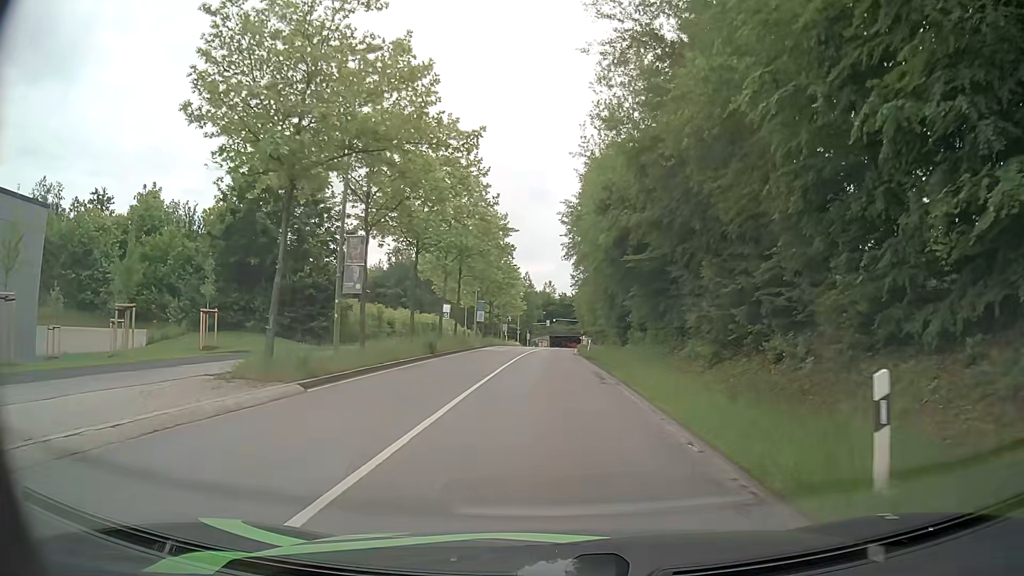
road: secondary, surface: asphalt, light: Day
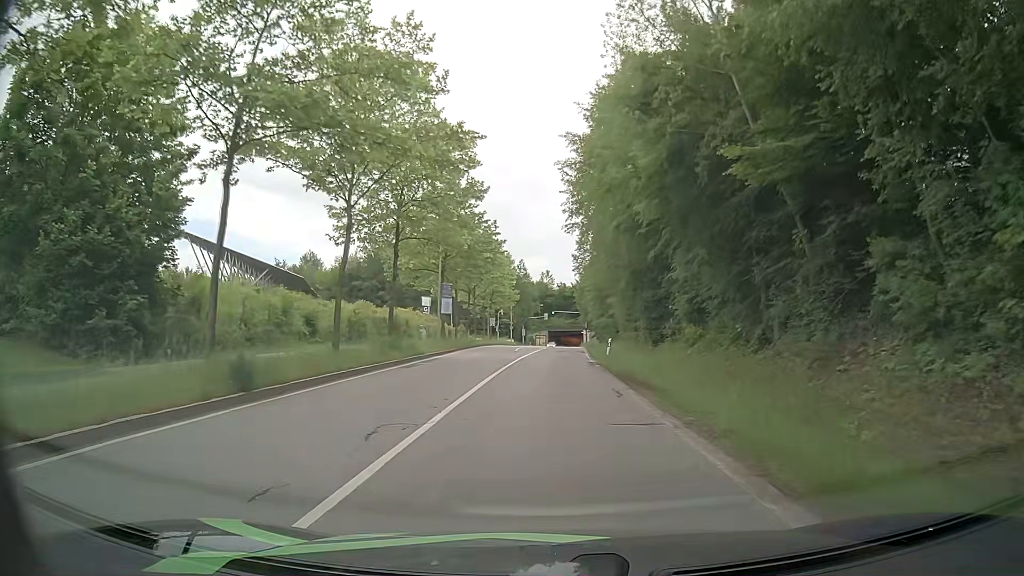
(+0.1, +19.2) m; 0°
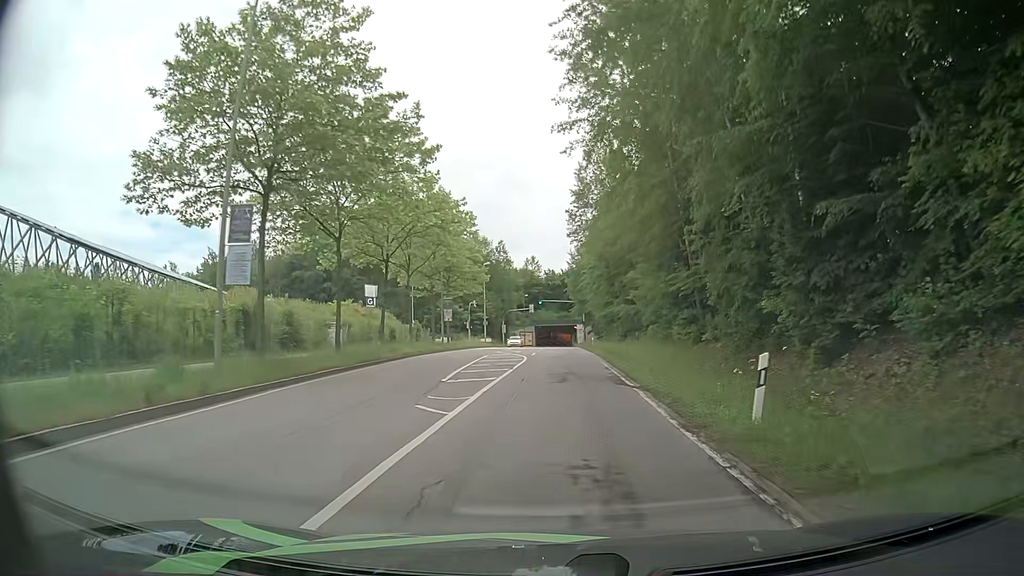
(+0.3, +27.4) m; +2°
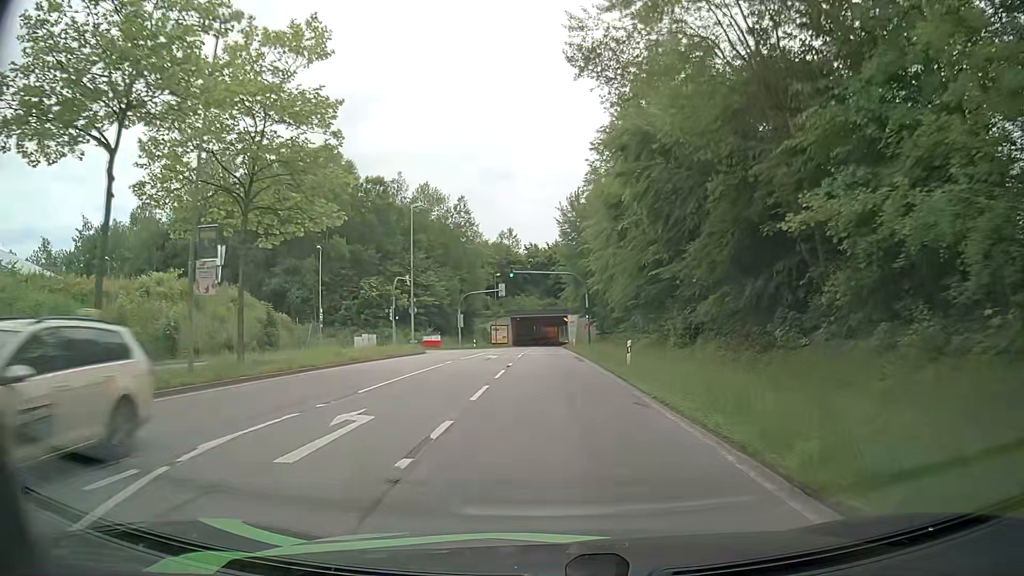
(+0.1, +37.1) m; 0°
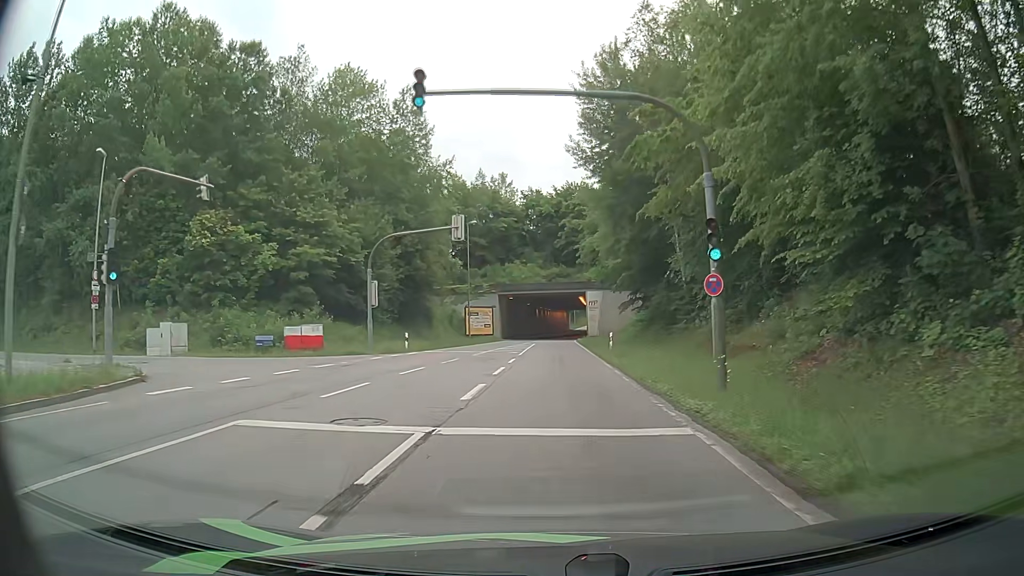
(0.0, +37.9) m; 0°
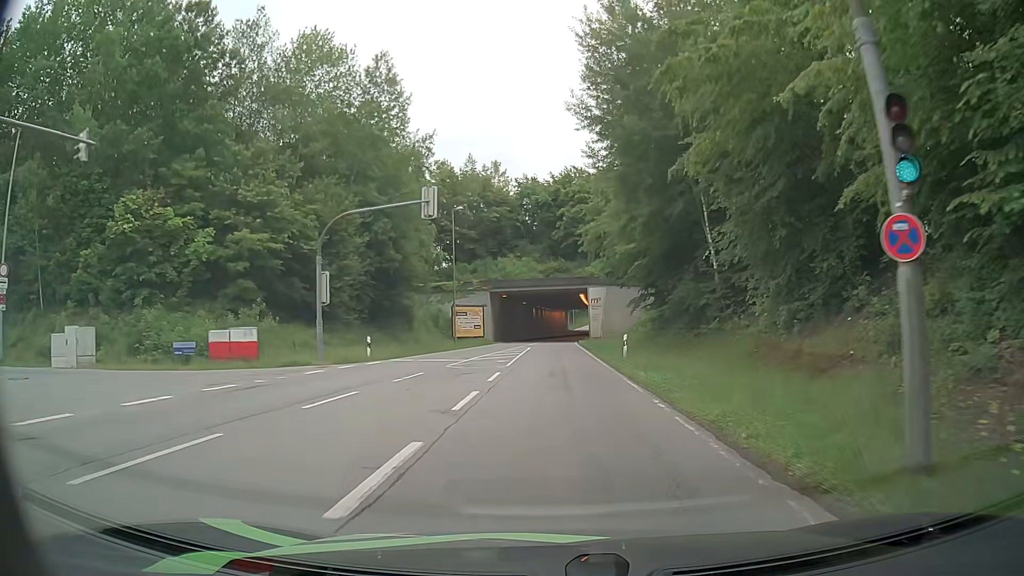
(0.0, +7.4) m; 0°
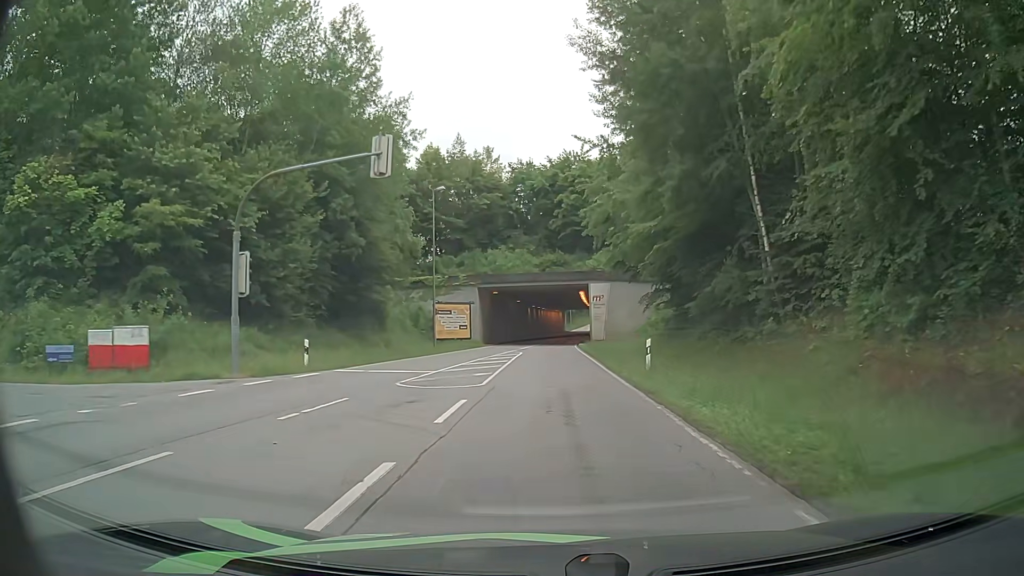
(0.0, +7.3) m; 0°
